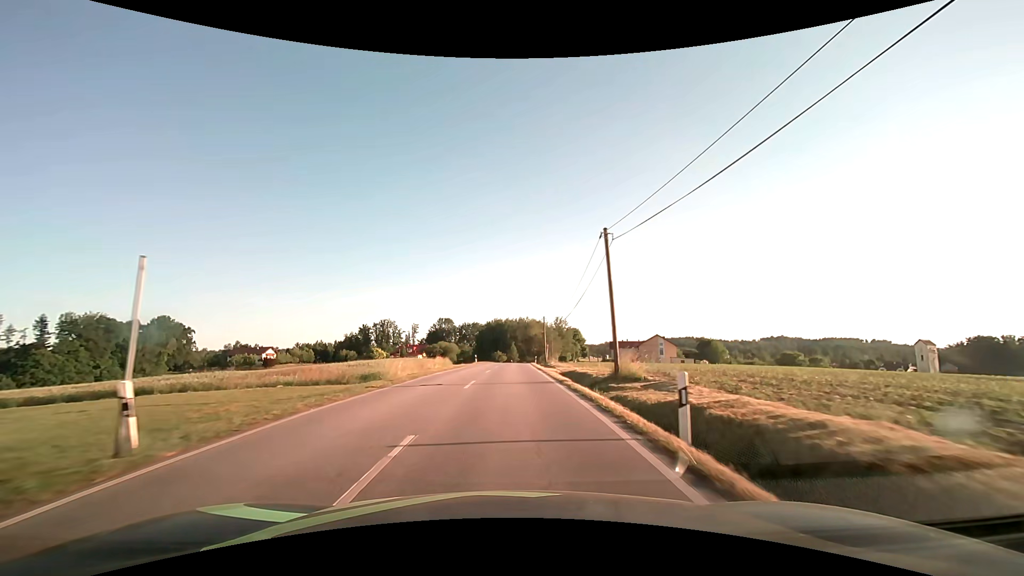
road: tertiary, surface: asphalt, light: Day
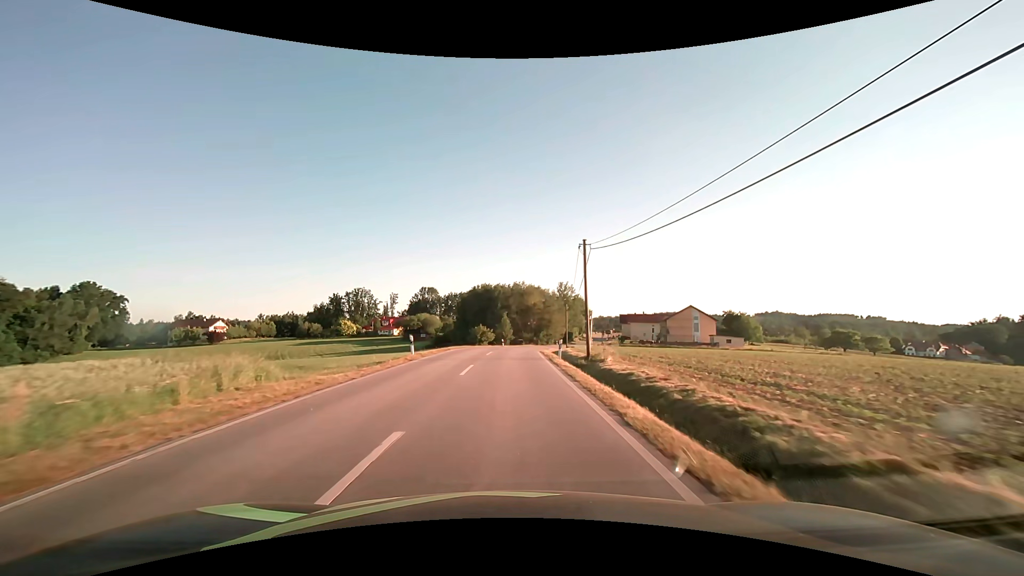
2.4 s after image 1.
(+0.6, +36.9) m; +1°
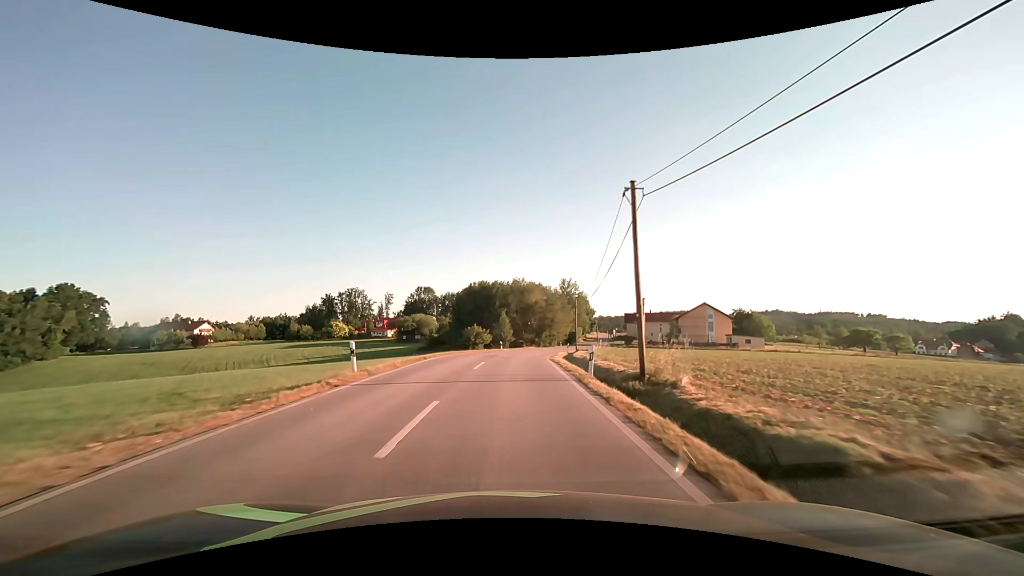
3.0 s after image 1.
(0.0, +9.3) m; 0°
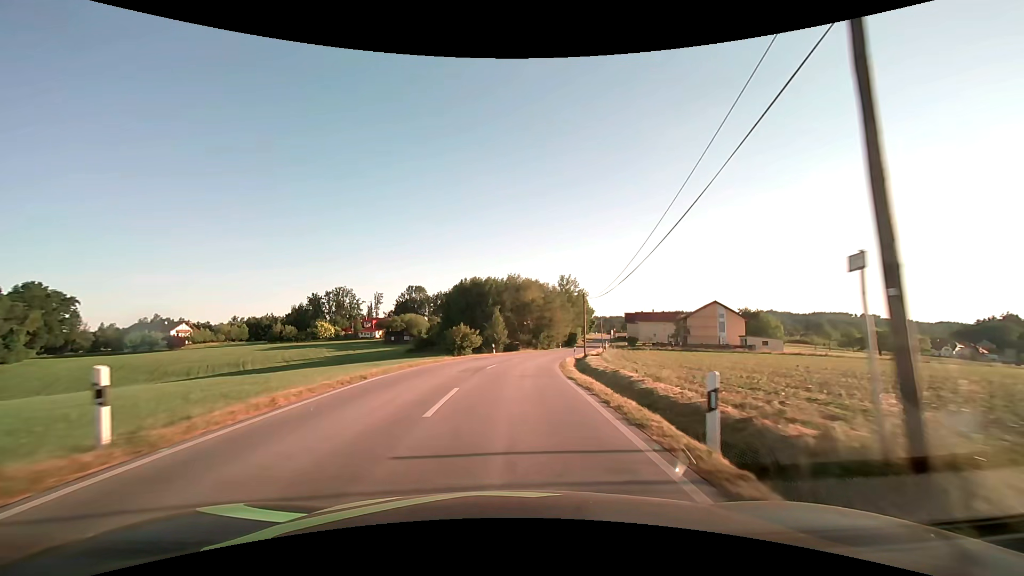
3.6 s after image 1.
(0.0, +9.3) m; +1°
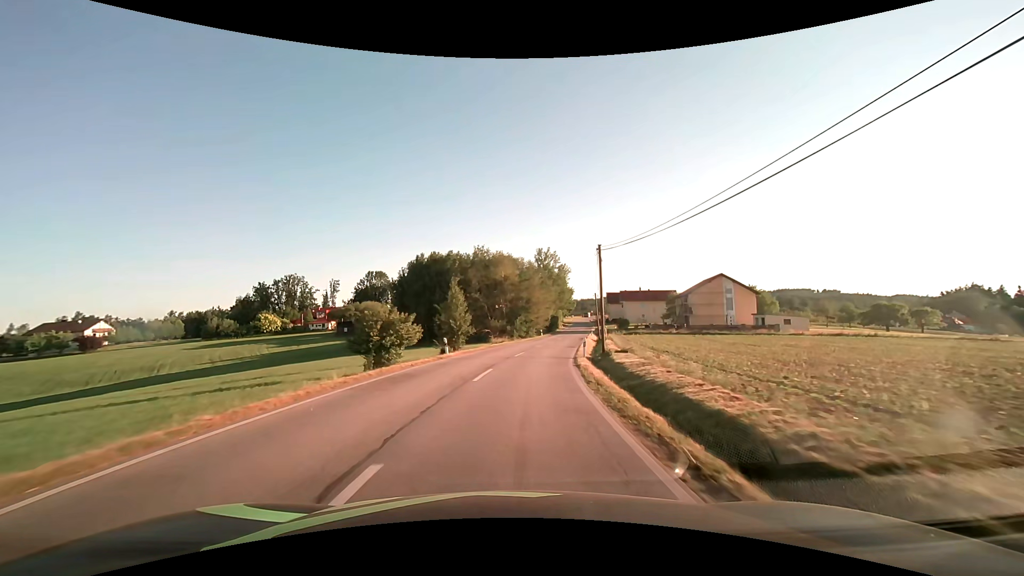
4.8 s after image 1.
(+0.5, +18.6) m; +3°
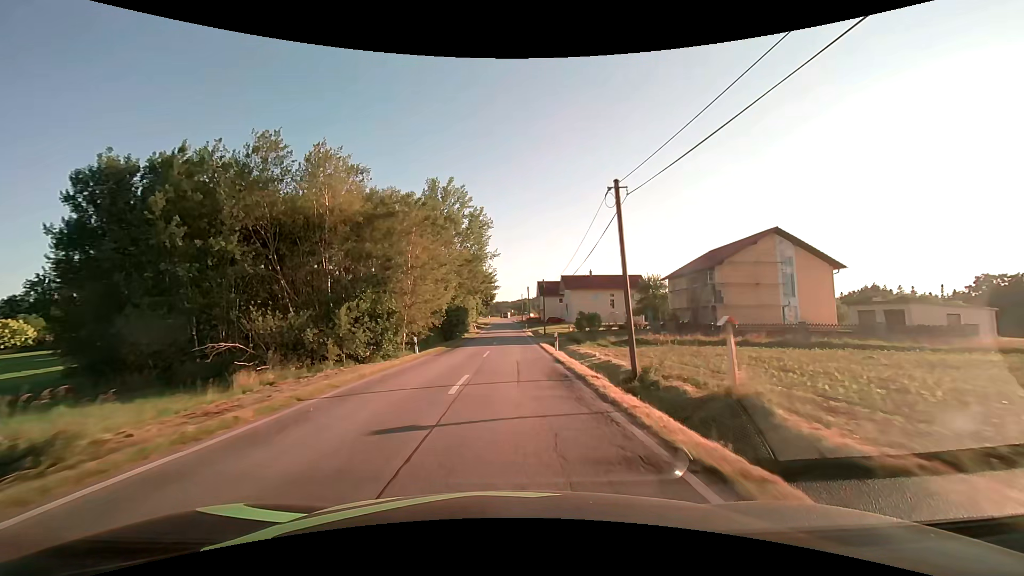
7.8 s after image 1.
(+4.8, +46.5) m; +10°
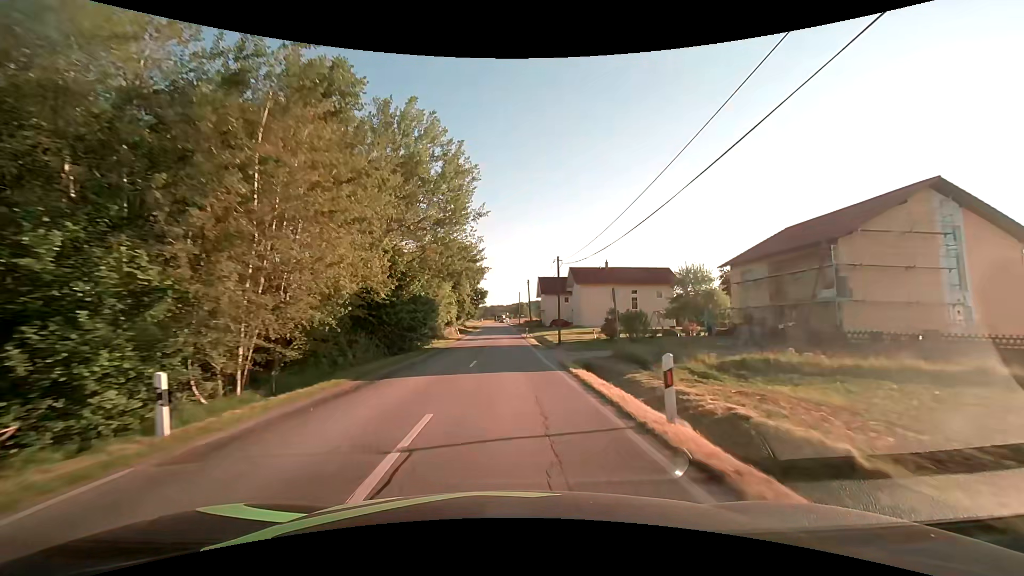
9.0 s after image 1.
(+0.1, +18.5) m; 0°
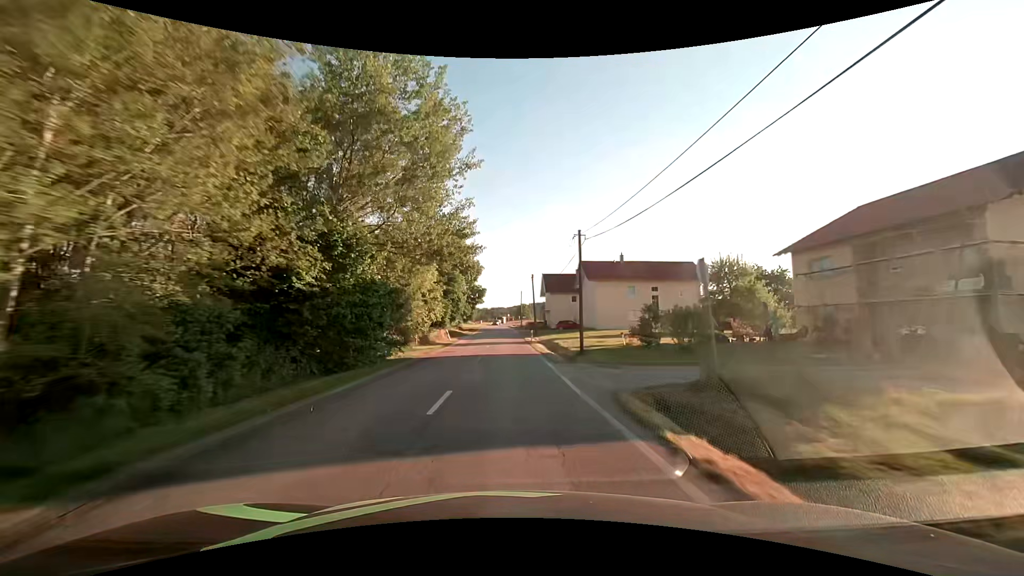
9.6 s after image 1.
(0.0, +9.2) m; 0°
(0, +10) (0, +20) (0, +30) (0, +40) (0, +50) (0, +60) (0, +70) (0, +80) (-1, +90) (-1, +100) m
